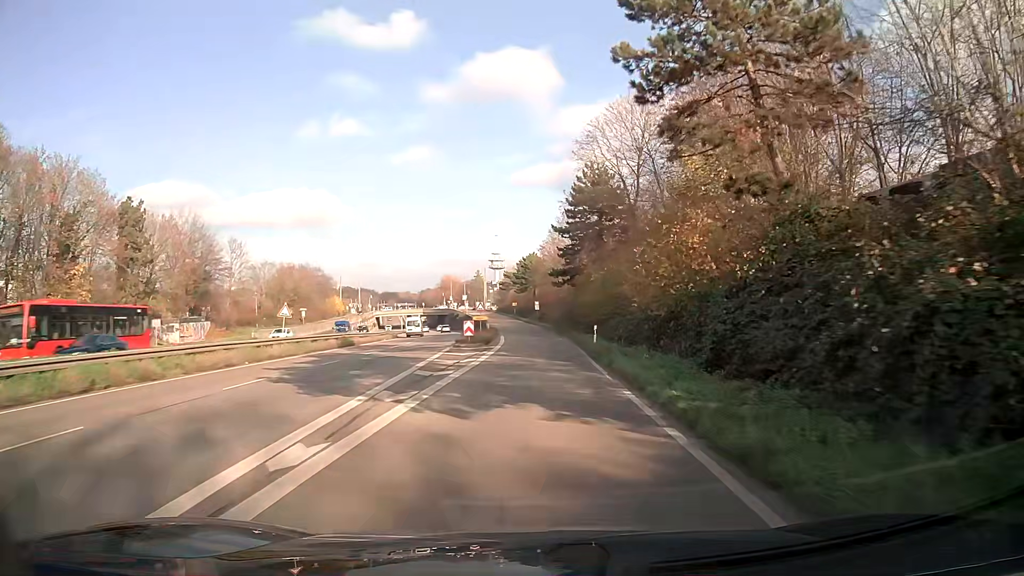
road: trunk_link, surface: asphalt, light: Day
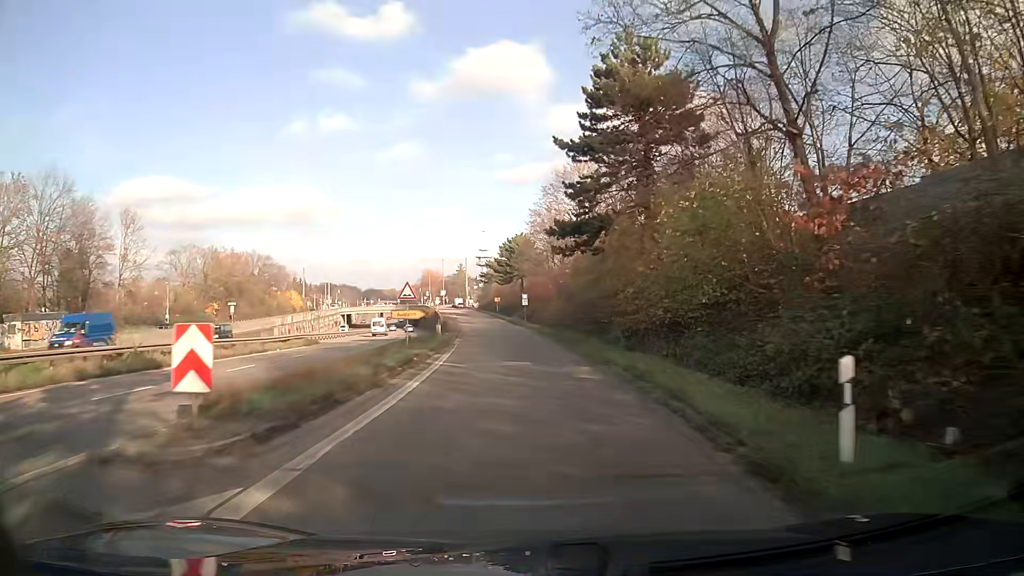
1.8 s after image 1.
(+0.3, +29.2) m; +1°
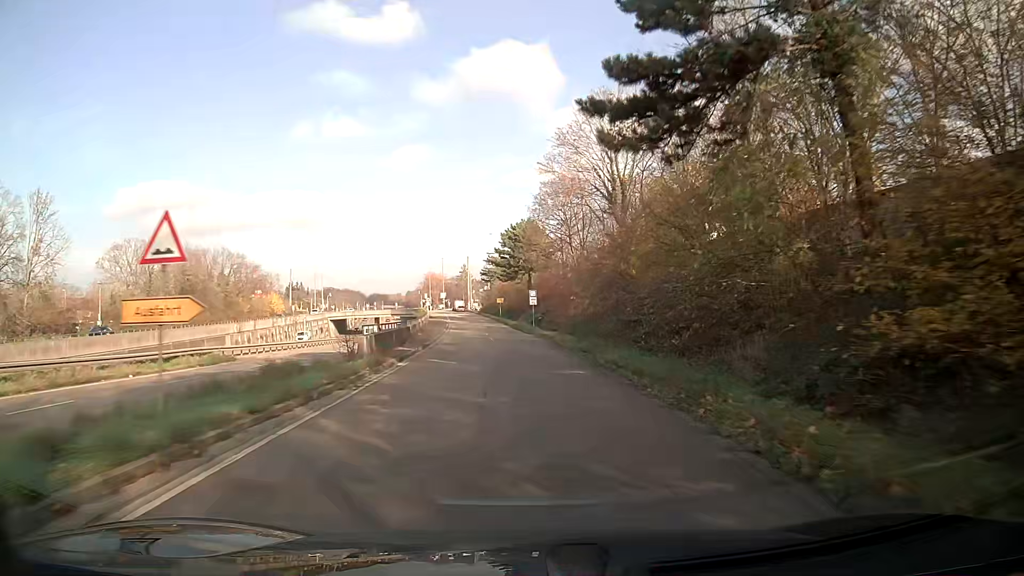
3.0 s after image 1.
(-0.1, +19.6) m; -1°
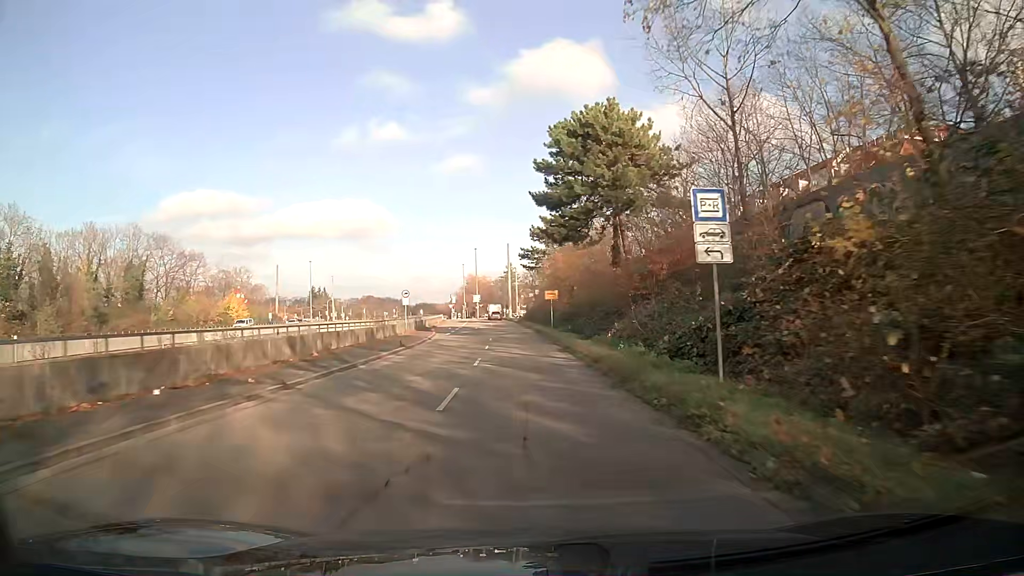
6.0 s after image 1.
(-1.9, +48.3) m; -5°
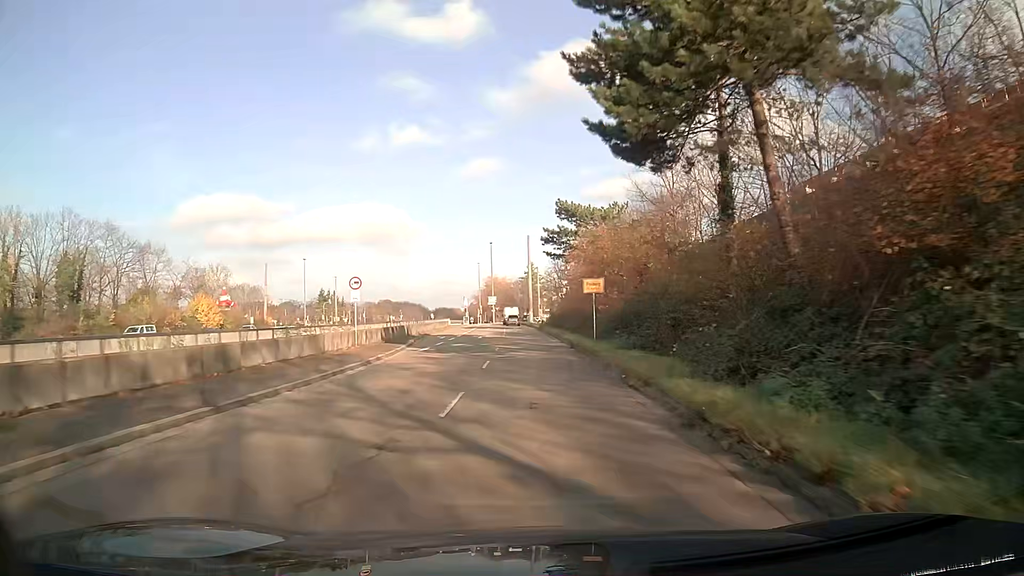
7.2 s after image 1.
(-0.3, +18.9) m; -2°
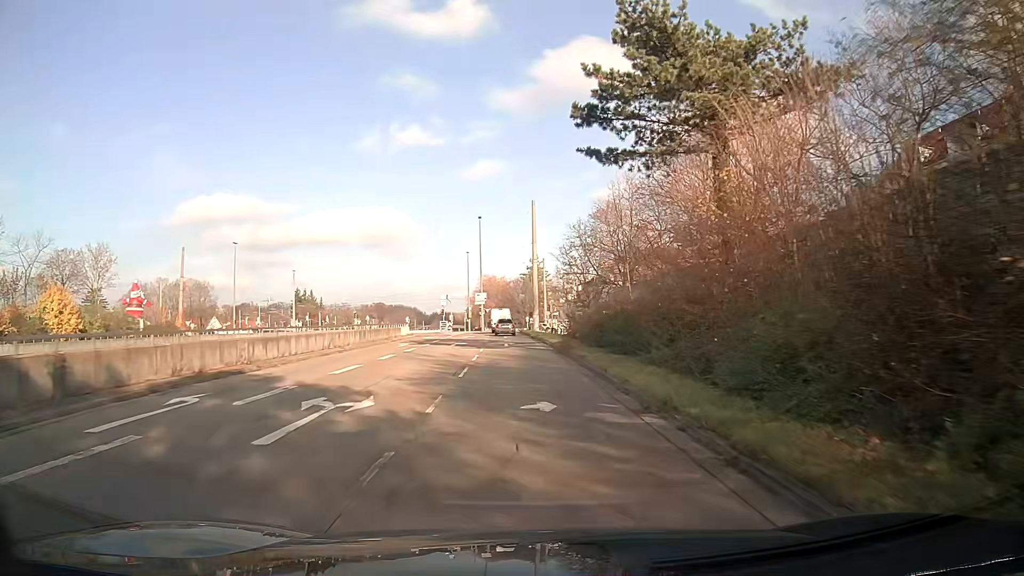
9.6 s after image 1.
(-0.1, +35.4) m; 0°
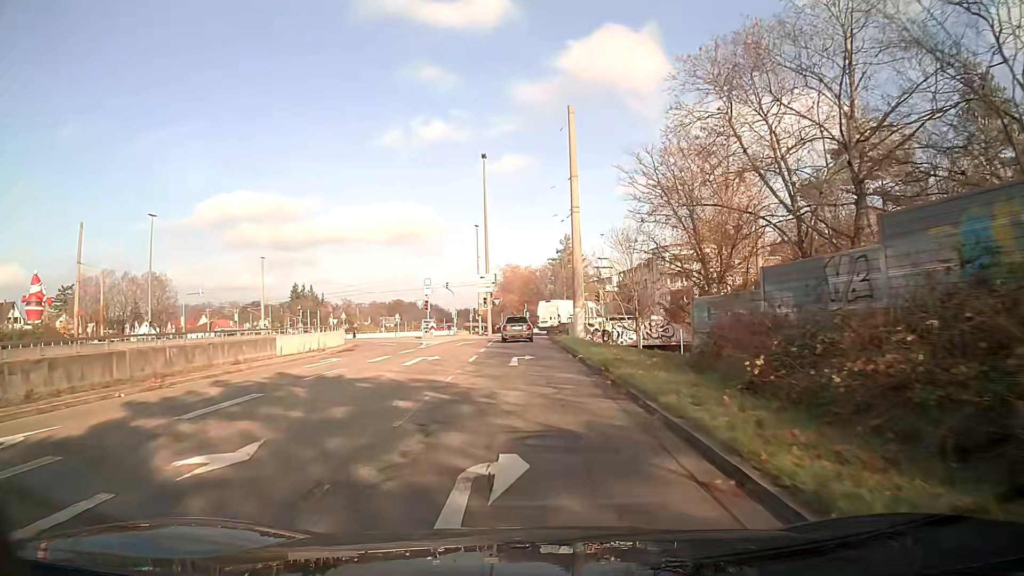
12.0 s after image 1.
(-0.6, +31.5) m; -2°
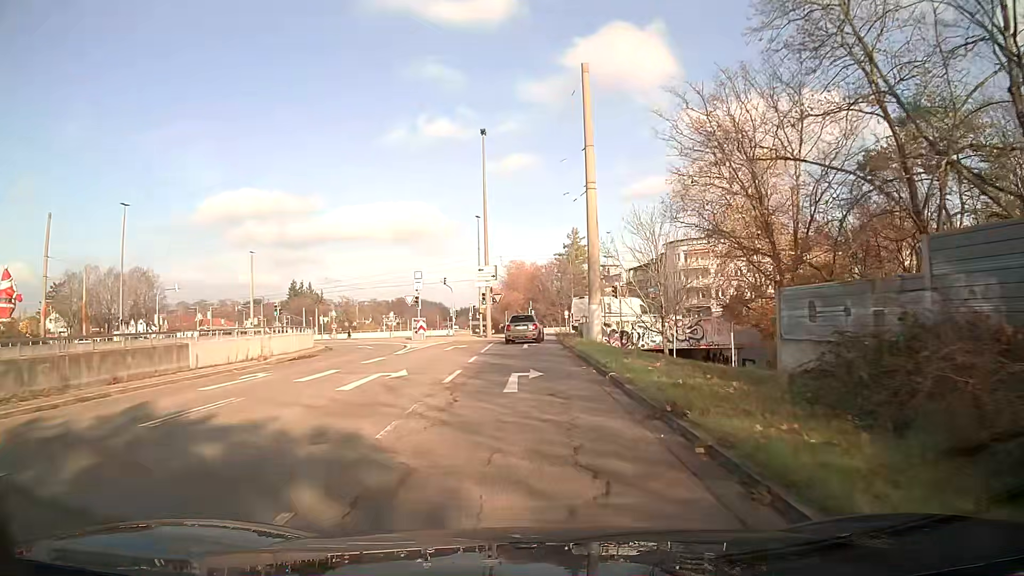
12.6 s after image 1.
(0.0, +6.8) m; 0°
(0, +10) (0, +20) (0, +30) (+2, +40) (+10, +45) (+20, +46) (+30, +43) (+39, +41) (+49, +38) (+58, +35) m
